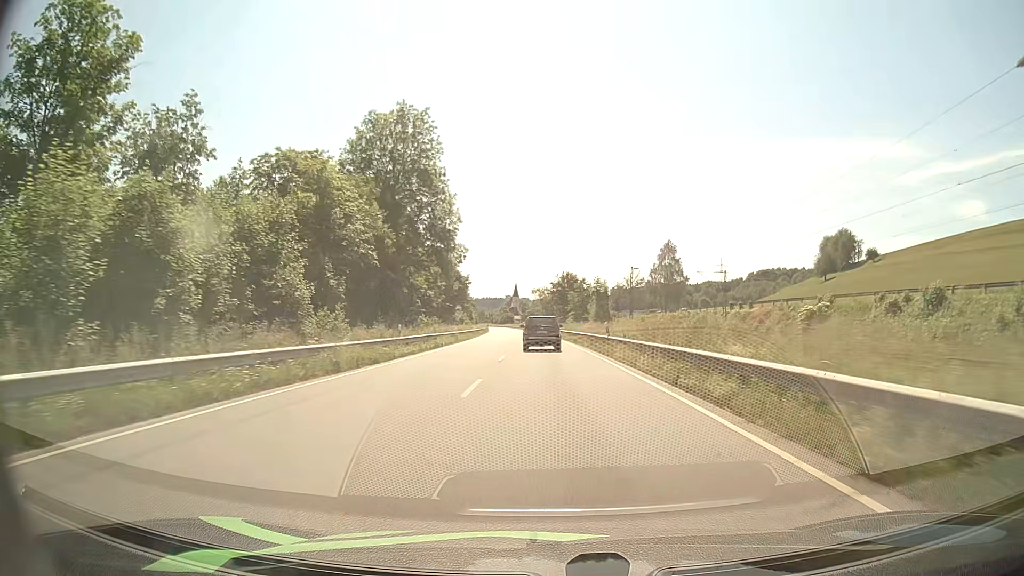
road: primary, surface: asphalt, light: Day
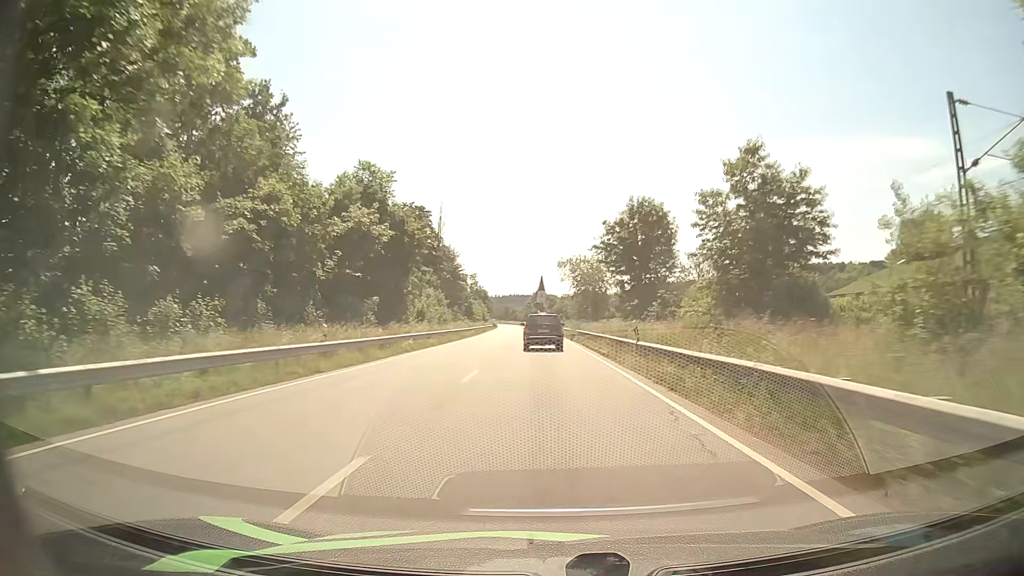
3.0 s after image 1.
(-1.1, +58.6) m; -2°
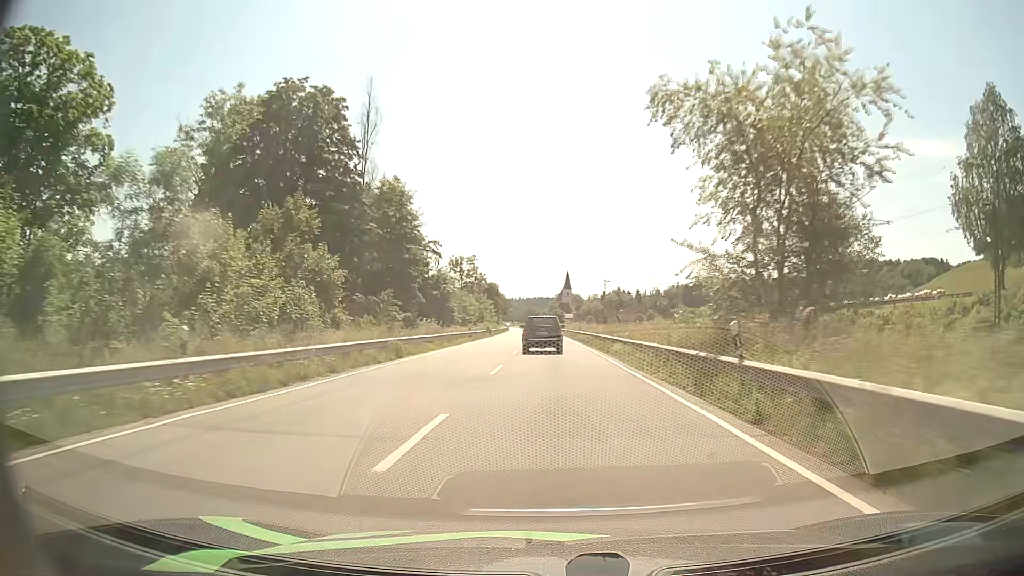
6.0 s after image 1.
(-1.1, +57.8) m; -2°
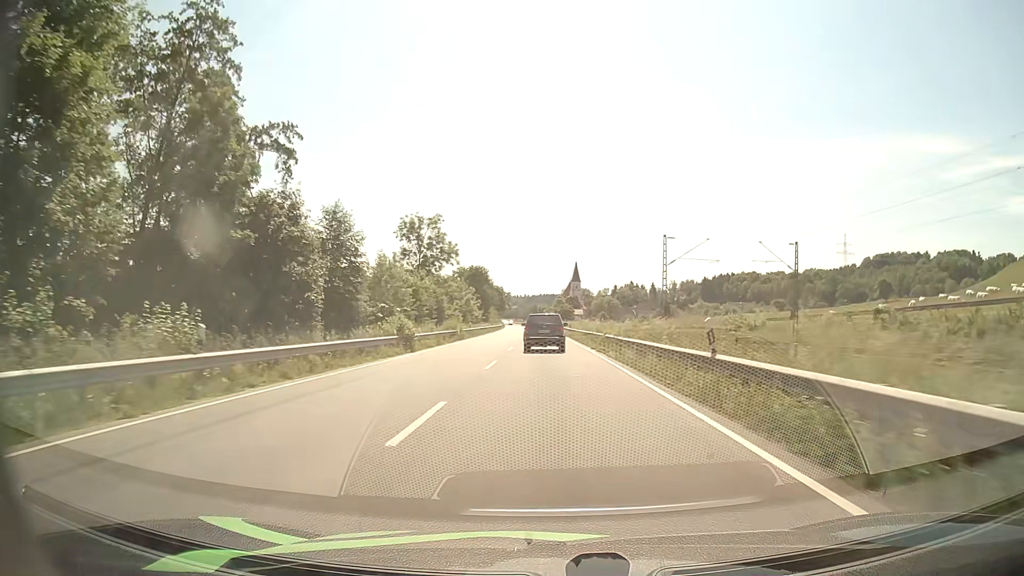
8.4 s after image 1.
(0.0, +47.1) m; 0°
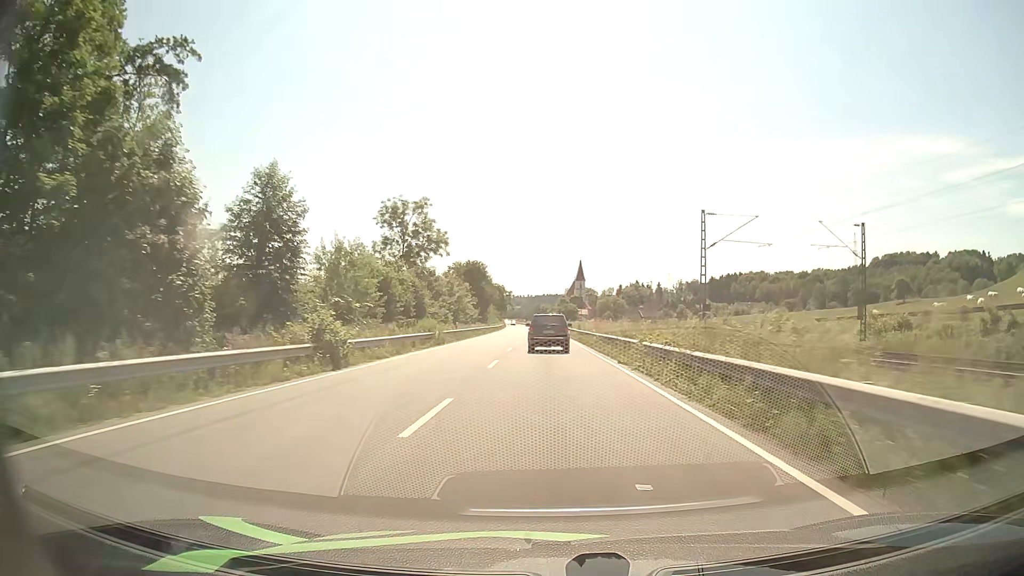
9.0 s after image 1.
(0.0, +11.6) m; 0°
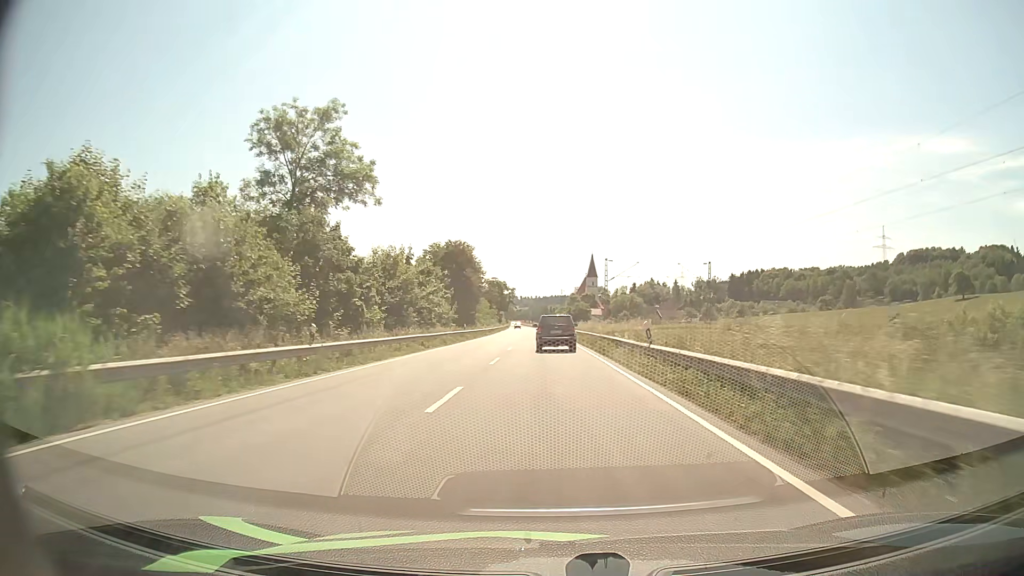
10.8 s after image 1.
(0.0, +33.9) m; 0°
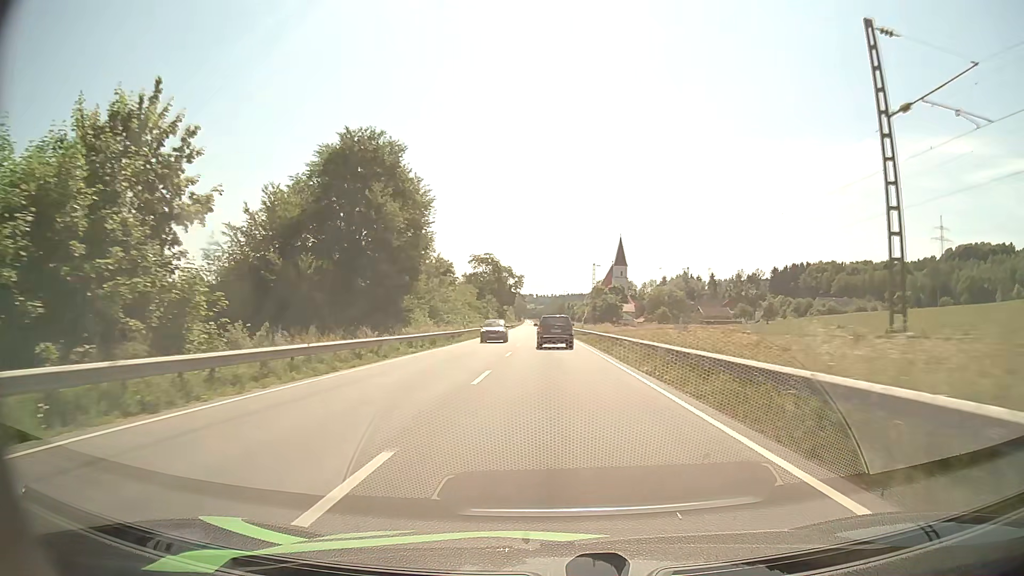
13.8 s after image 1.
(-0.7, +55.7) m; -1°
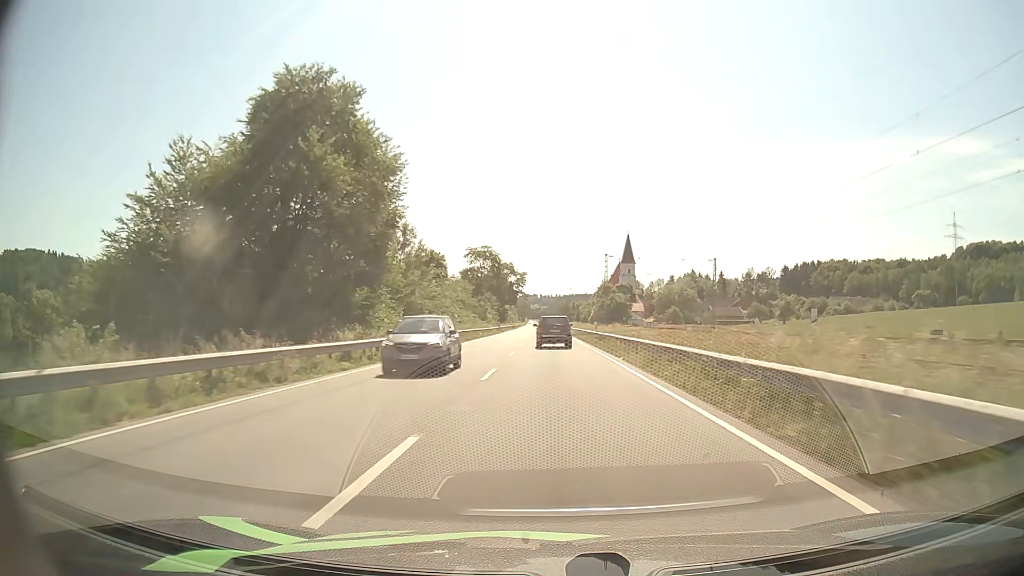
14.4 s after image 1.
(0.0, +11.0) m; 0°
(0, +10) (0, +20) (0, +30) (0, +40) (0, +50) (0, +60) (0, +70) (-1, +80) (-1, +90) (-1, +100) m
